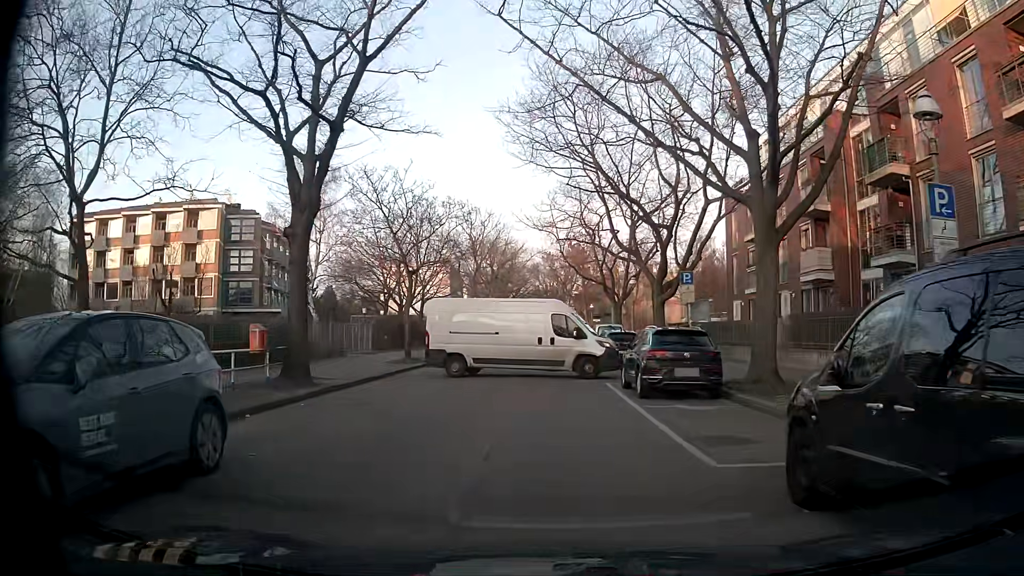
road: residential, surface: concrete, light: Day
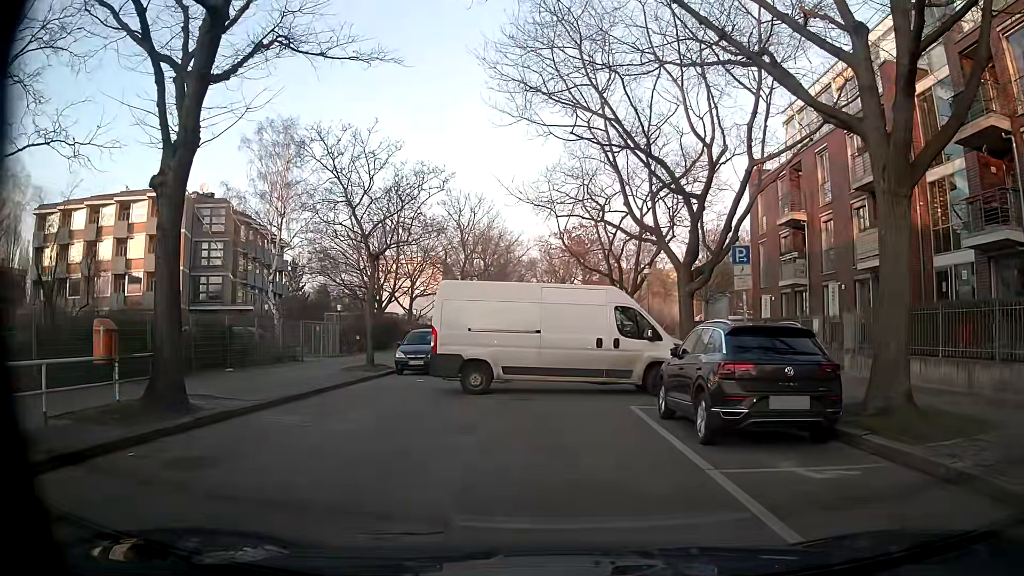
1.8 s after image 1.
(+0.2, +5.9) m; +1°
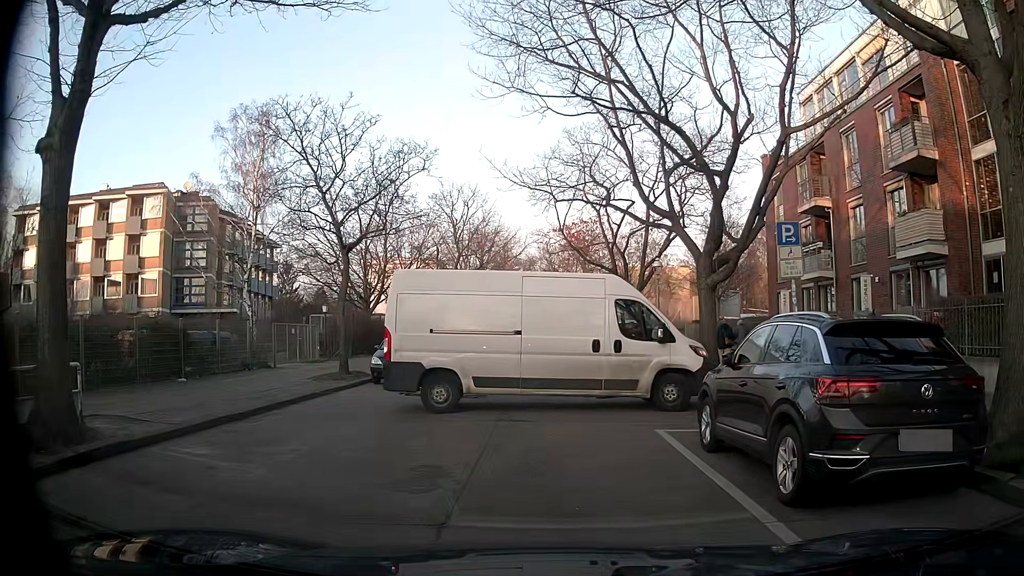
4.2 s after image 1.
(+0.1, +2.9) m; +2°
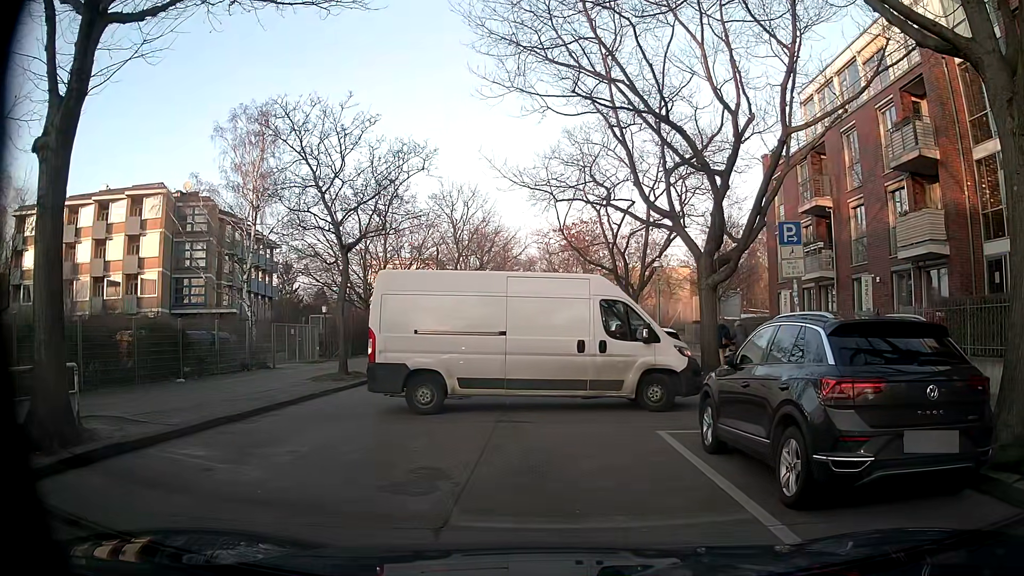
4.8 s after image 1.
(0.0, +0.1) m; 0°
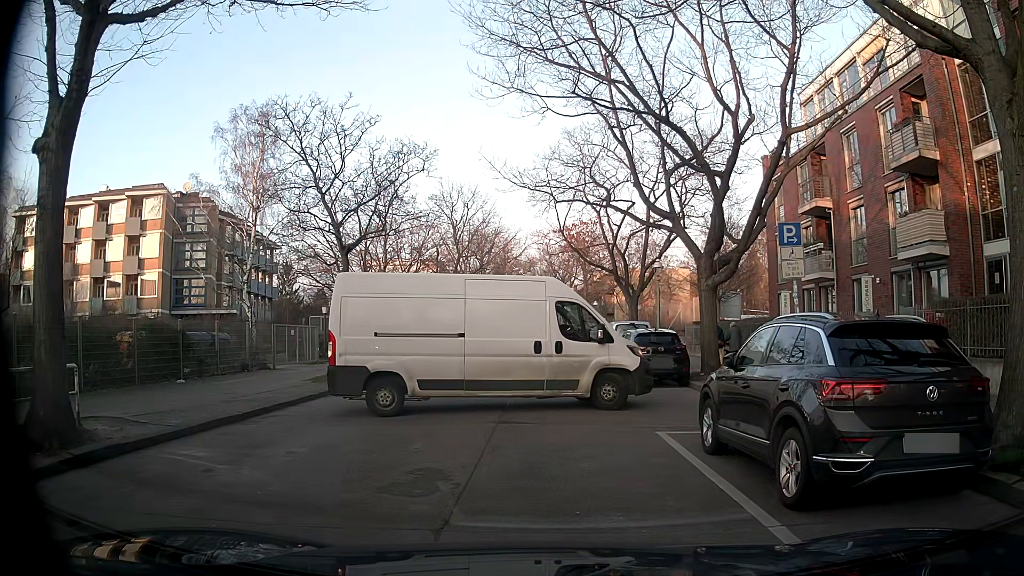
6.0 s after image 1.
(0.0, 0.0) m; 0°
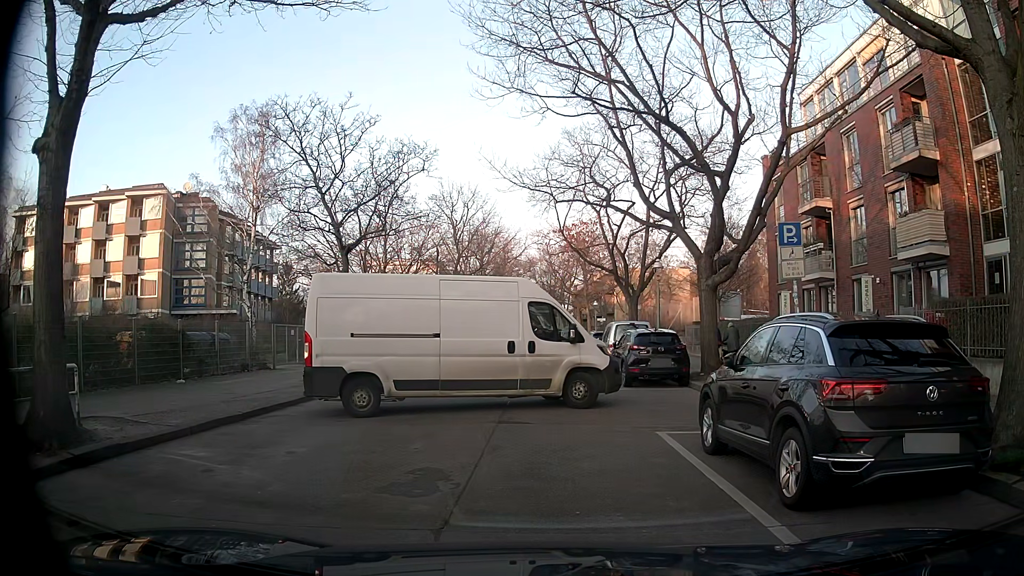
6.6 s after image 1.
(0.0, 0.0) m; 0°
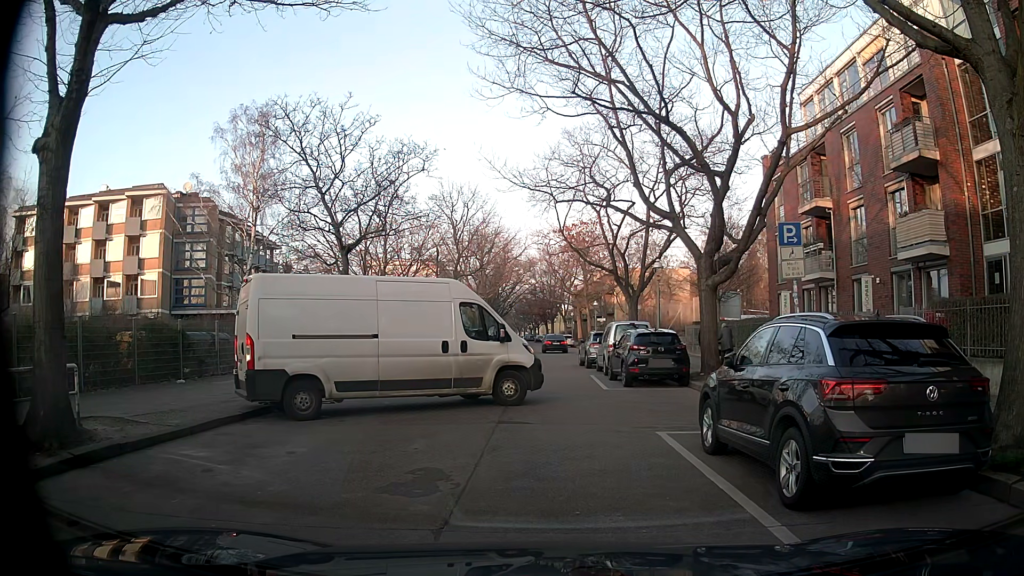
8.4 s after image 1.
(0.0, 0.0) m; 0°
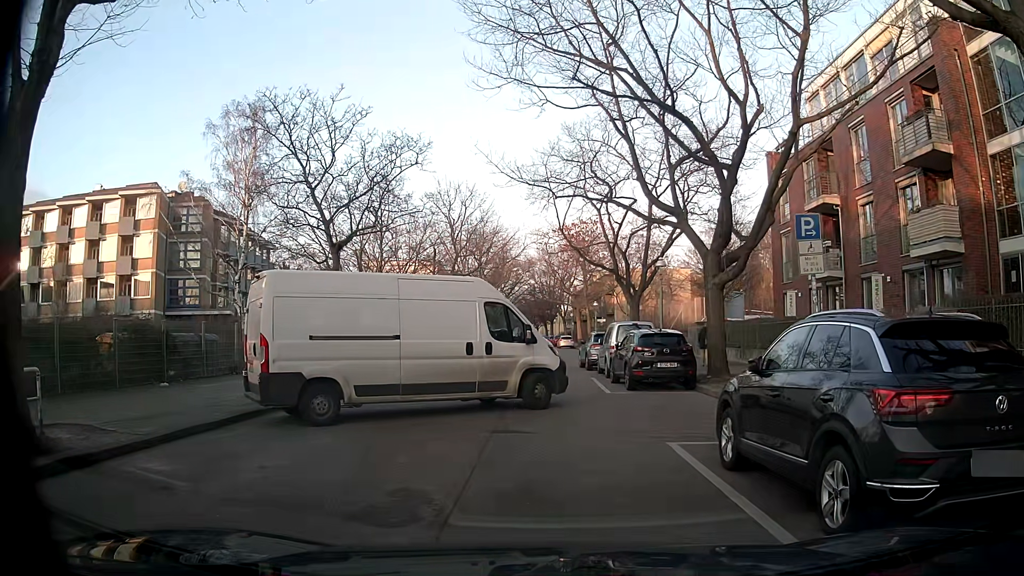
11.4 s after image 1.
(0.0, +0.9) m; 0°
